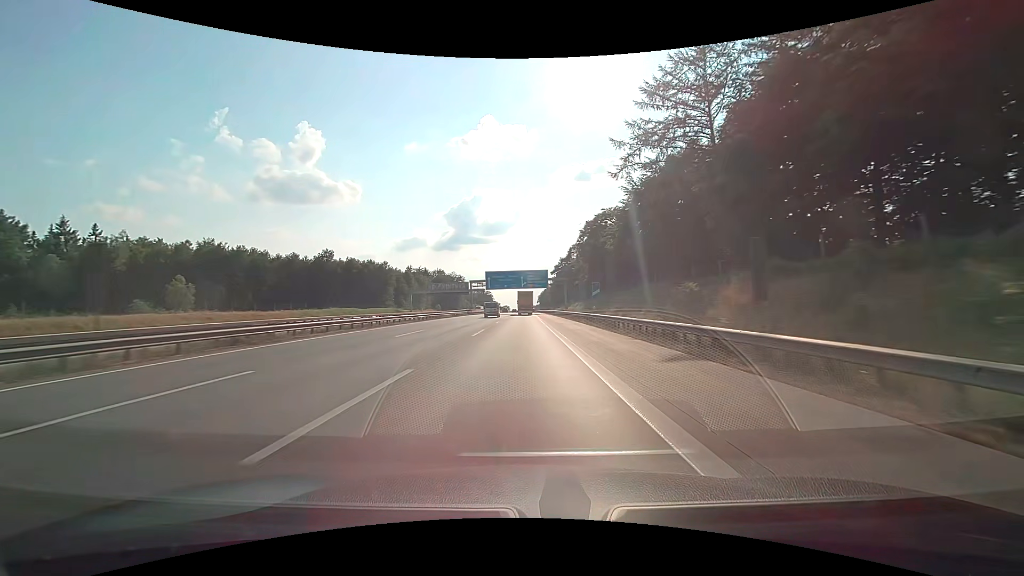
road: motorway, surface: concrete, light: Day
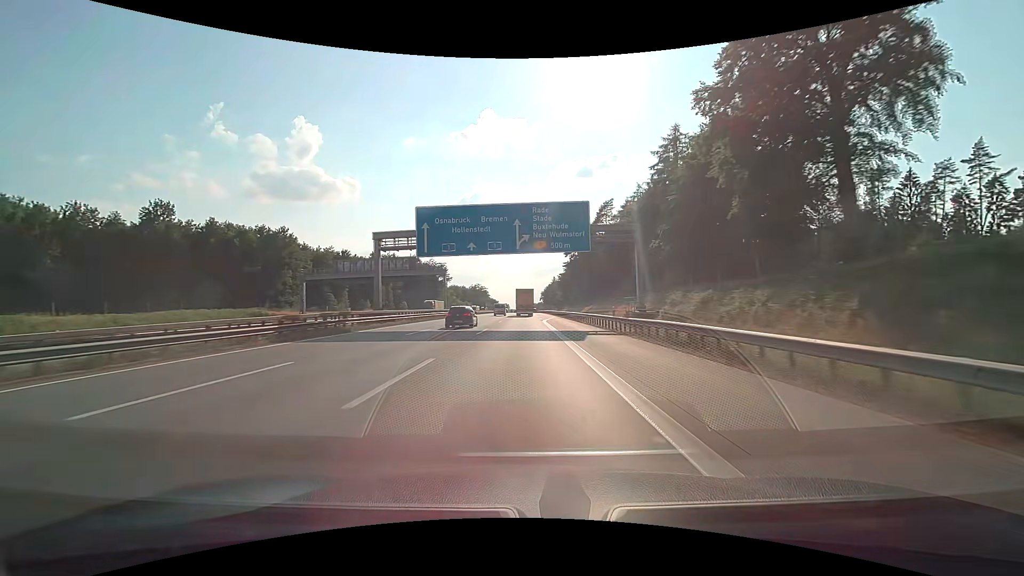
(-0.1, +70.7) m; 0°
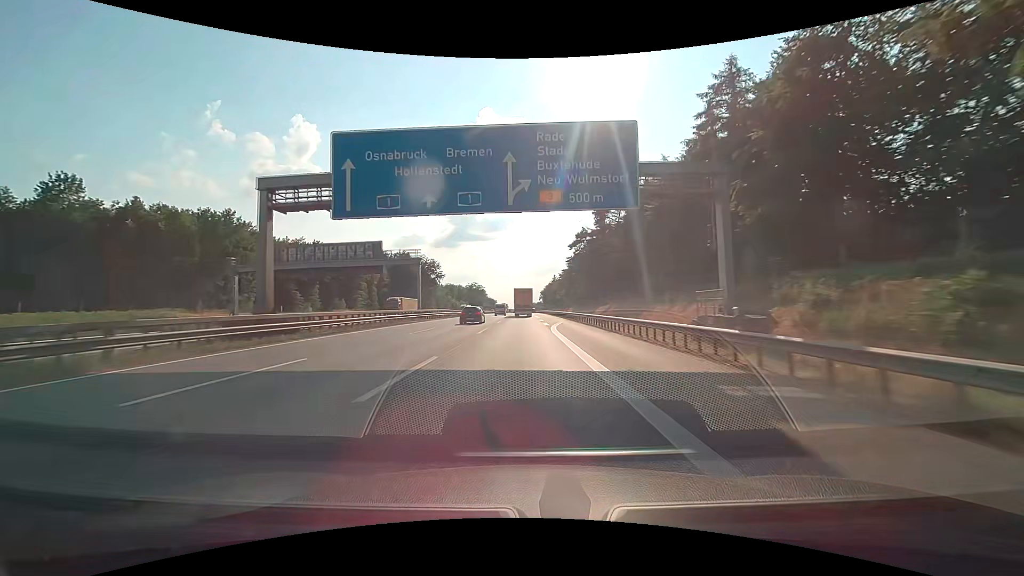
(0.0, +17.4) m; 0°
(0, +10) (0, +20) (0, +30) (0, +40) (0, +50) (+1, +60) (+1, +70) (+1, +80) (+2, +90) (+2, +100) m
